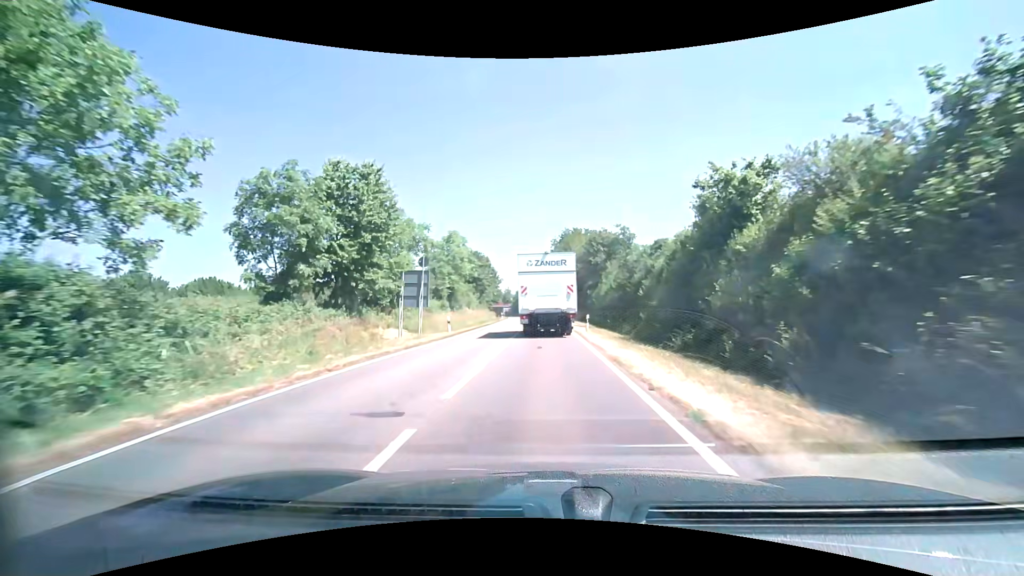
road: primary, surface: asphalt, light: Day
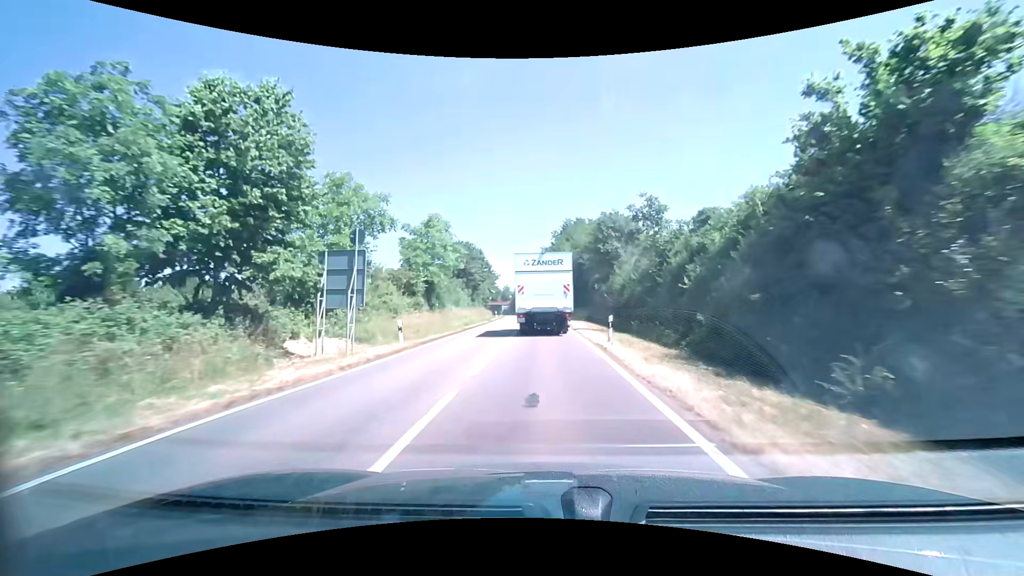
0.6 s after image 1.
(0.0, +9.5) m; 0°
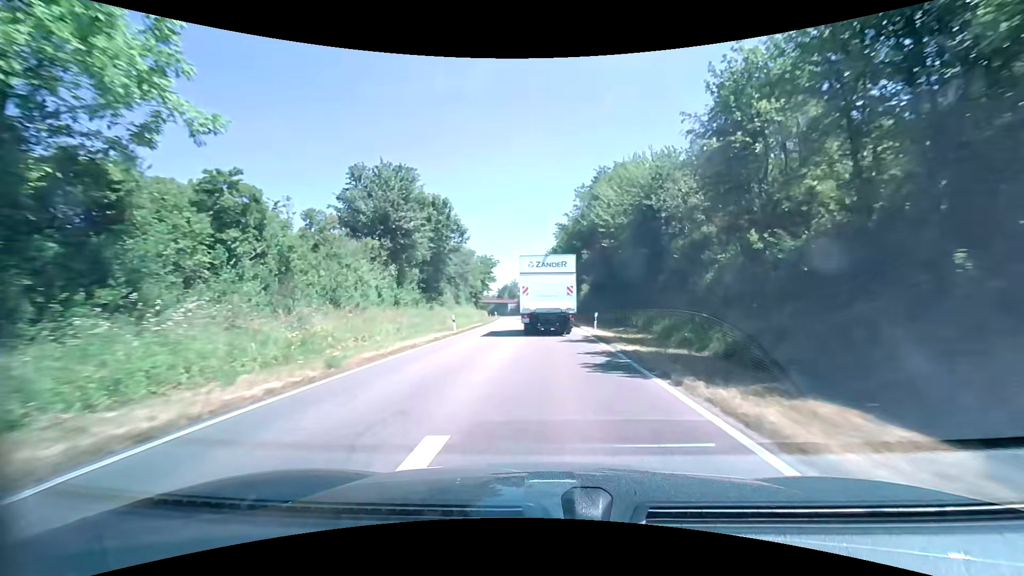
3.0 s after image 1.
(-0.3, +38.7) m; -2°
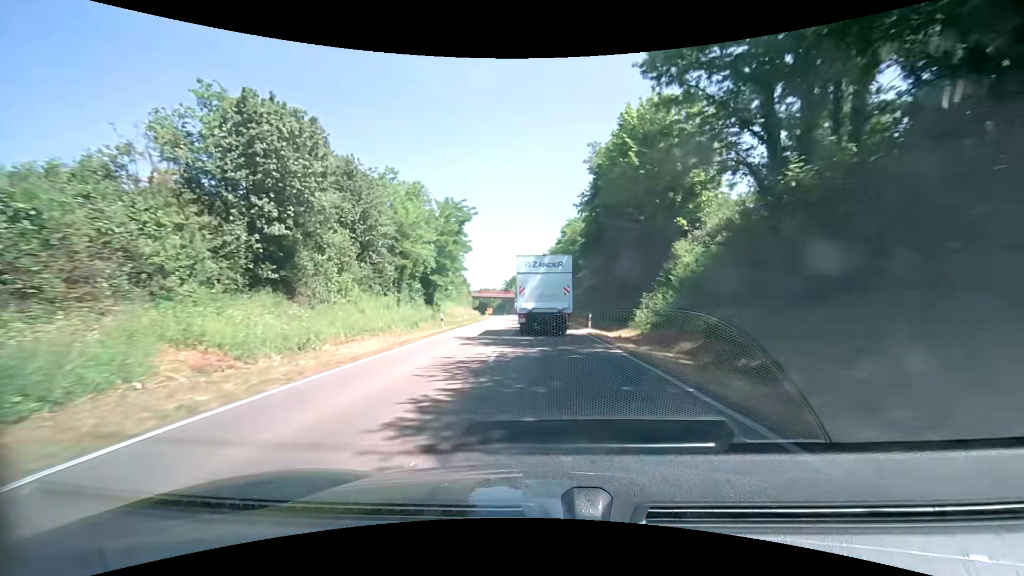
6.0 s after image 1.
(-0.3, +49.4) m; -1°
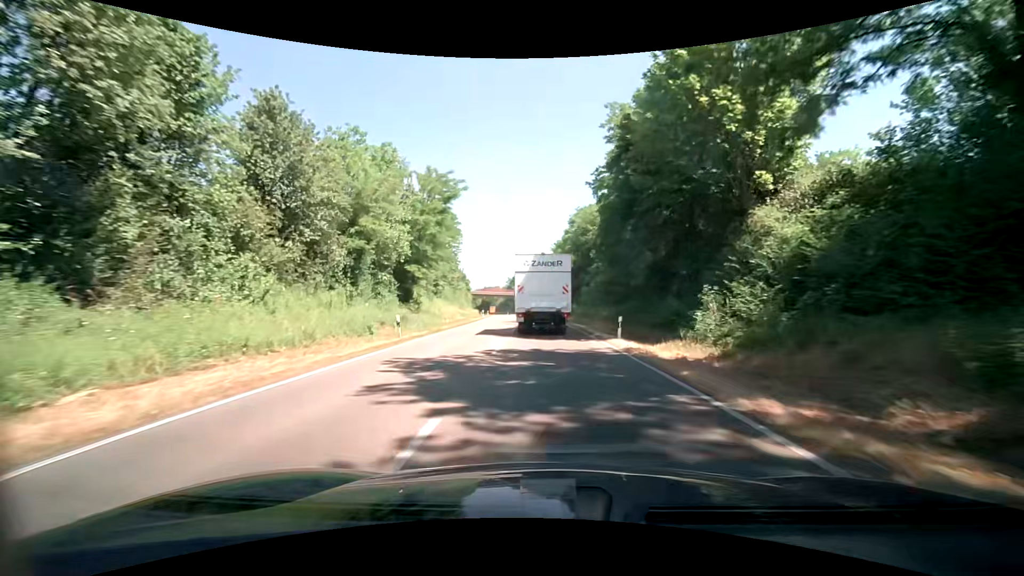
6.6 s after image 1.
(-0.1, +10.2) m; -1°
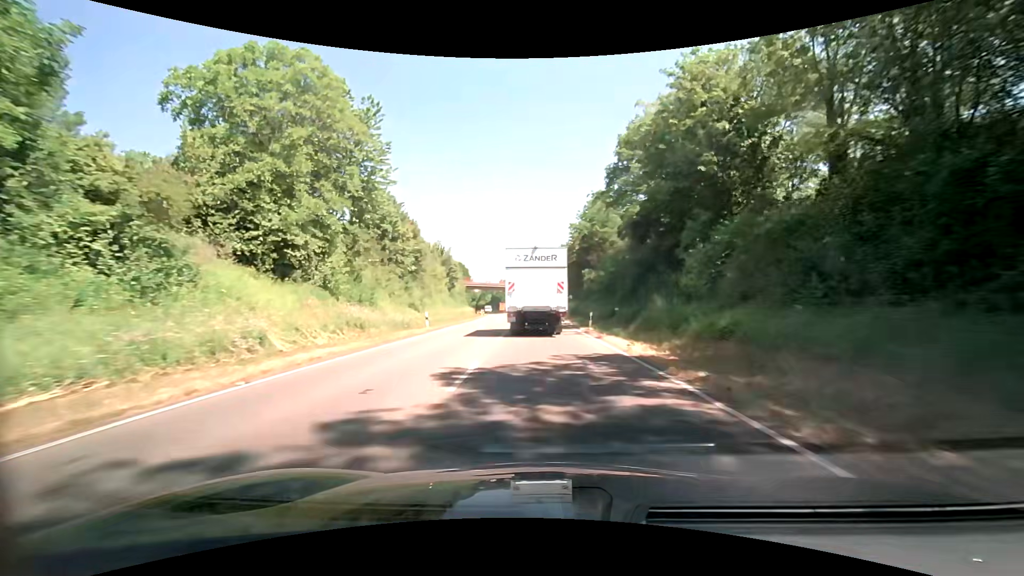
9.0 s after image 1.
(-0.7, +42.1) m; -1°
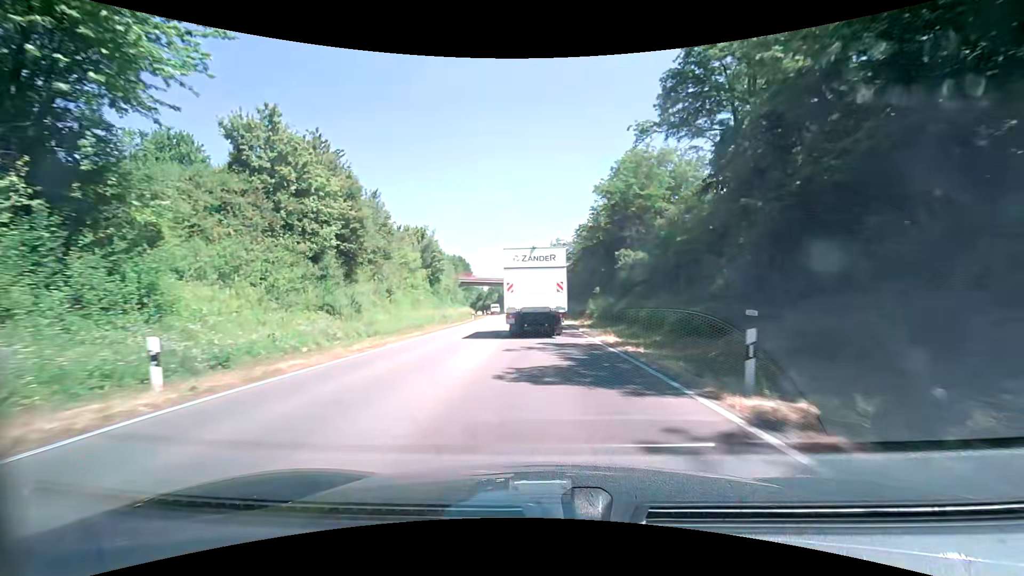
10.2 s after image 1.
(-0.5, +20.8) m; -2°
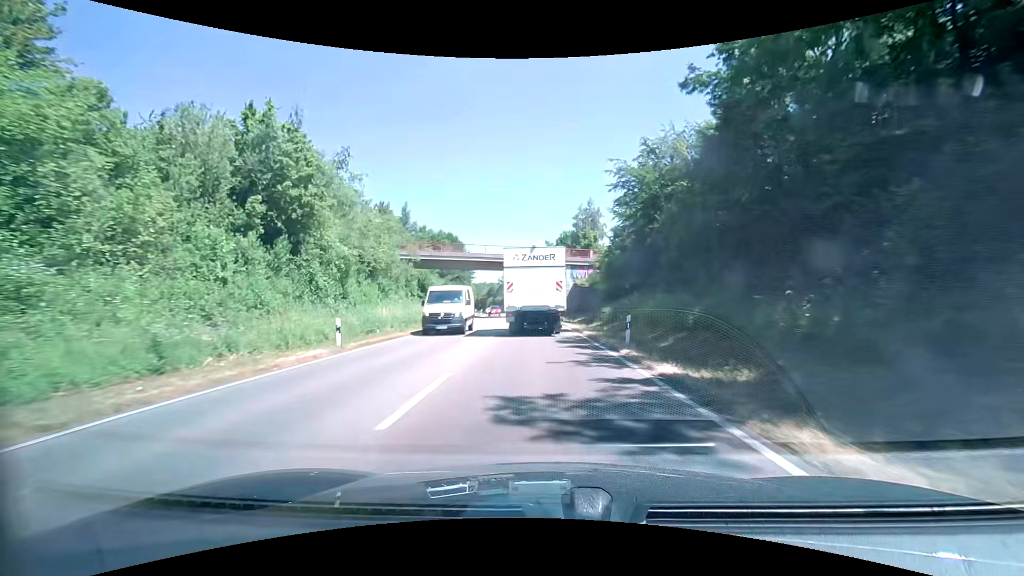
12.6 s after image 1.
(-1.0, +41.7) m; -2°
(0, +10) (0, +20) (-1, +30) (-1, +40) (-2, +50) (-2, +60) (-3, +70) (-4, +80) (-5, +90) (-6, +100) m
